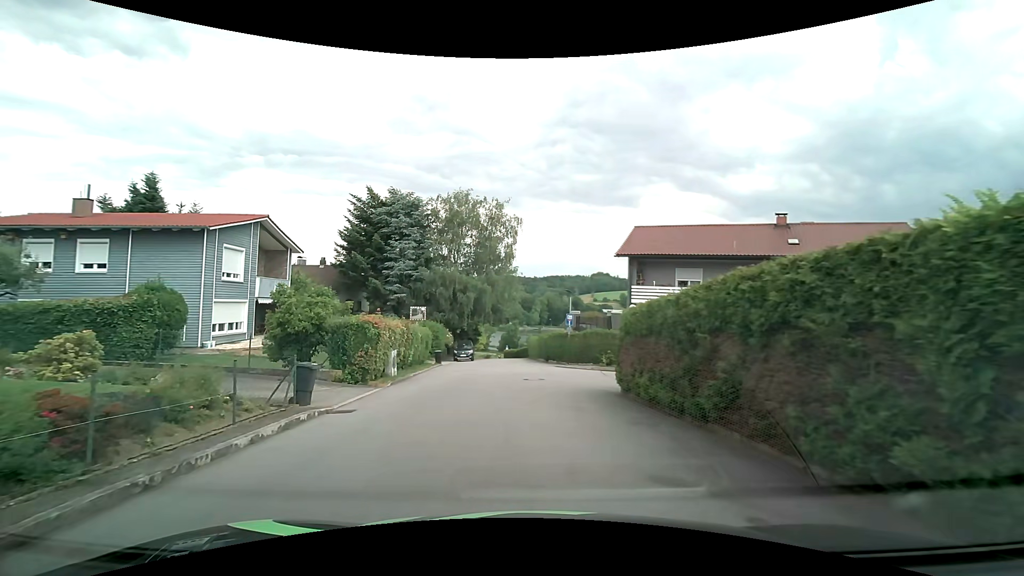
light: Day
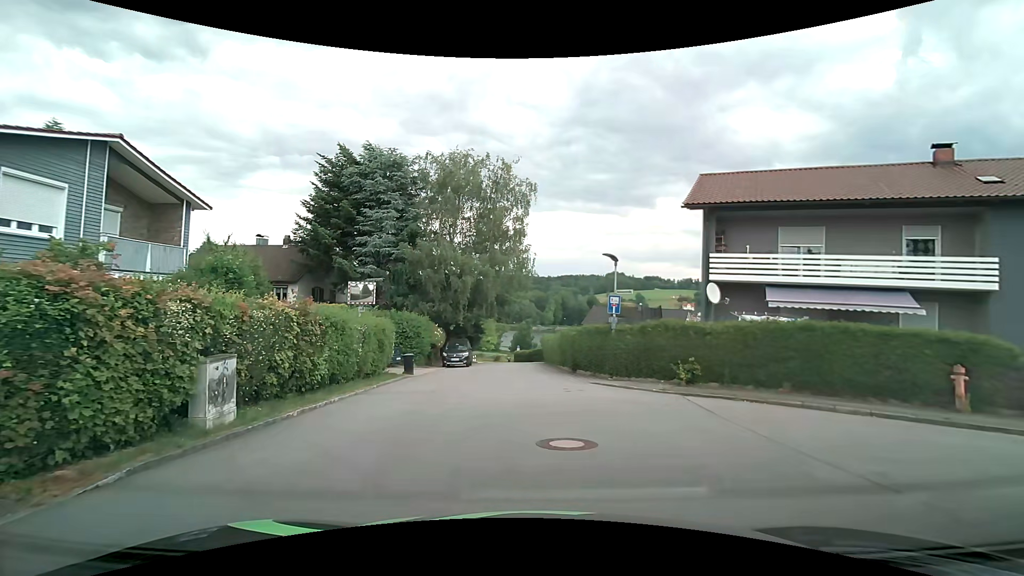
(-0.2, +11.3) m; -2°
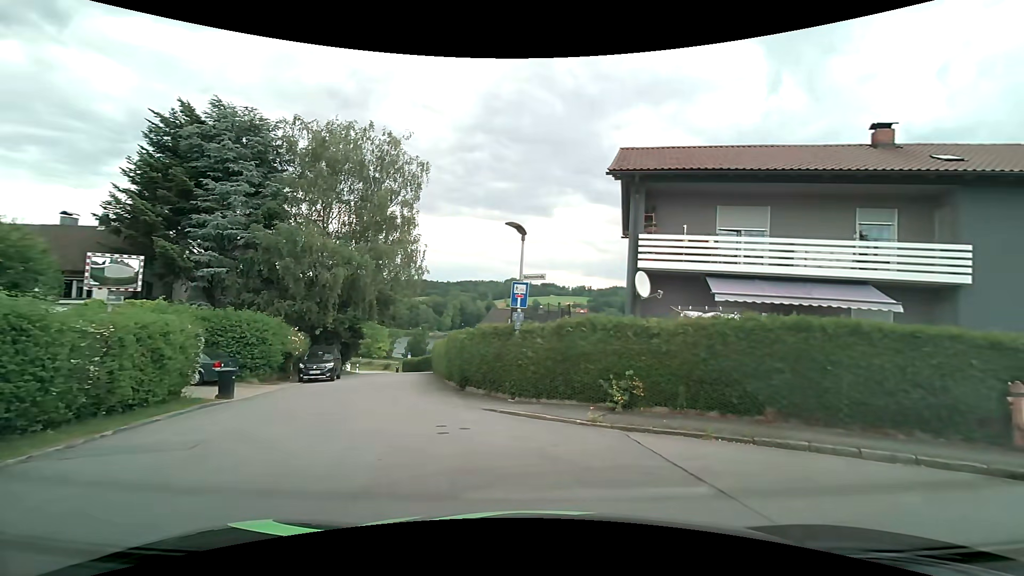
(+0.3, +5.3) m; +11°
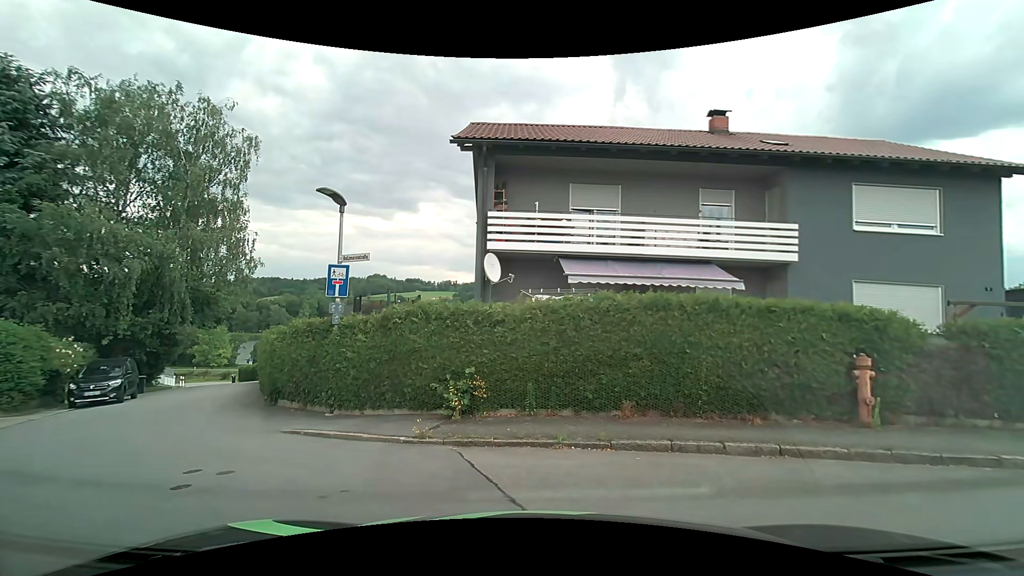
(+0.3, +2.1) m; +14°
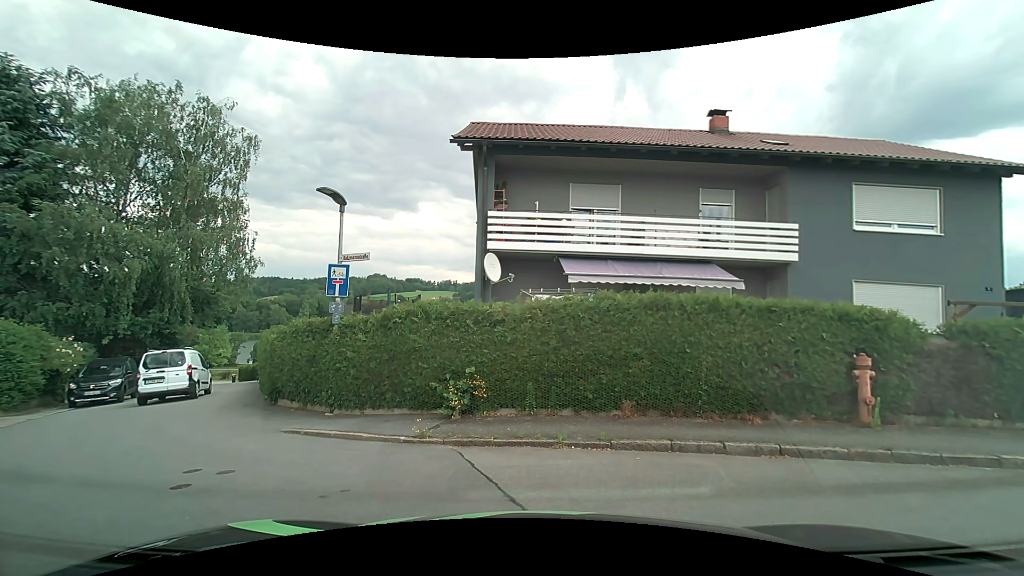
(0.0, 0.0) m; 0°
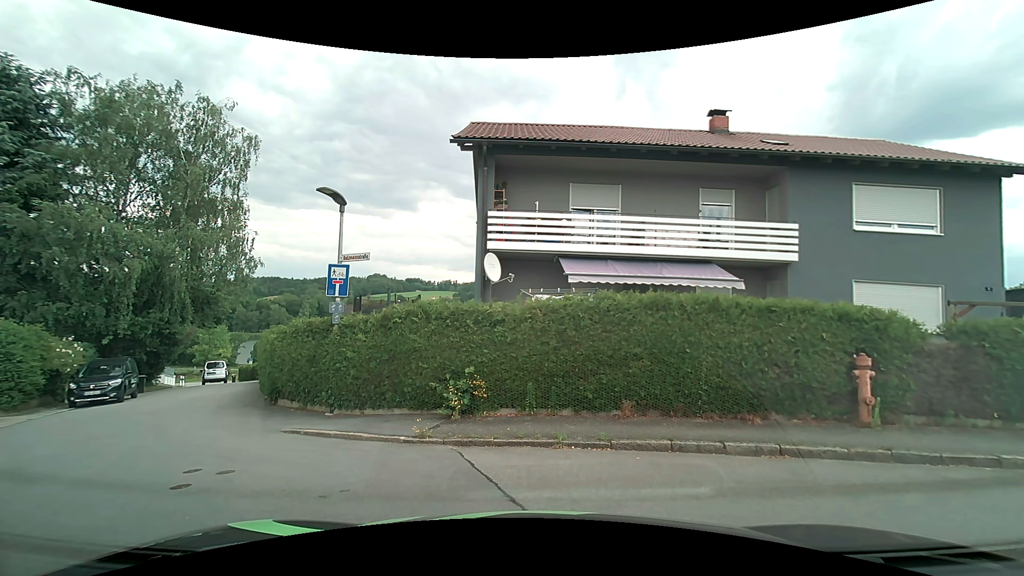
(0.0, 0.0) m; 0°
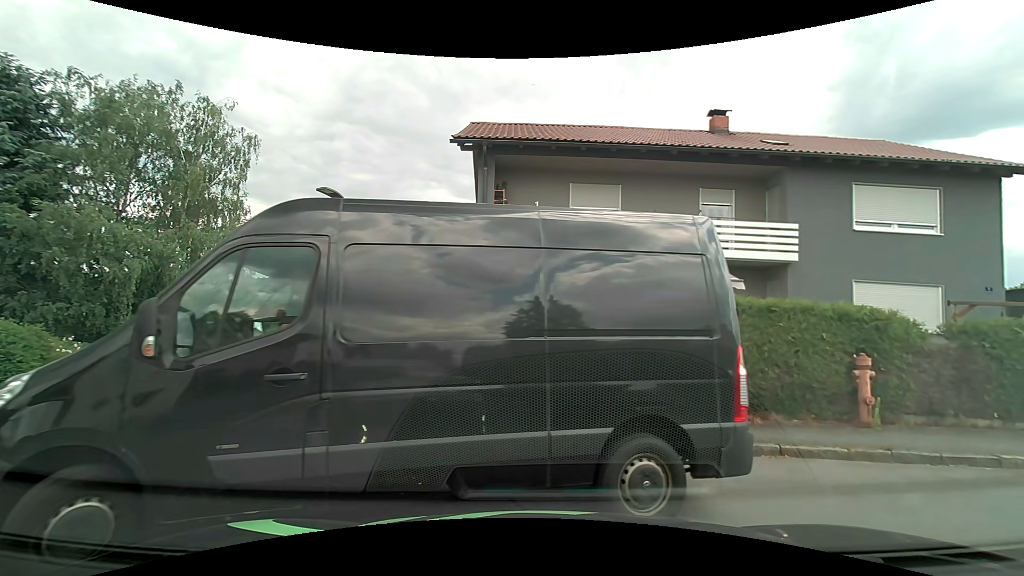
(0.0, 0.0) m; 0°
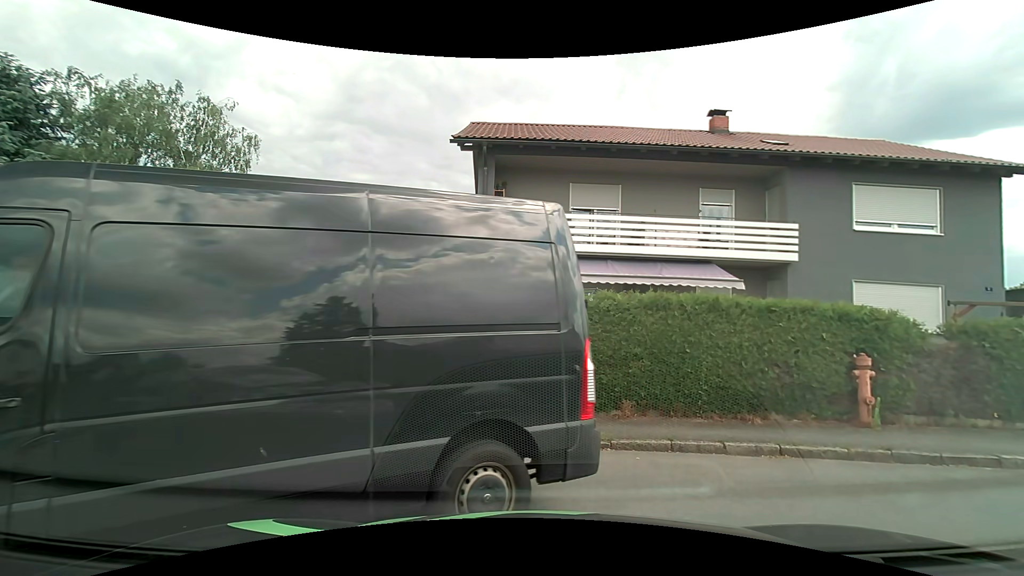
(0.0, 0.0) m; 0°
